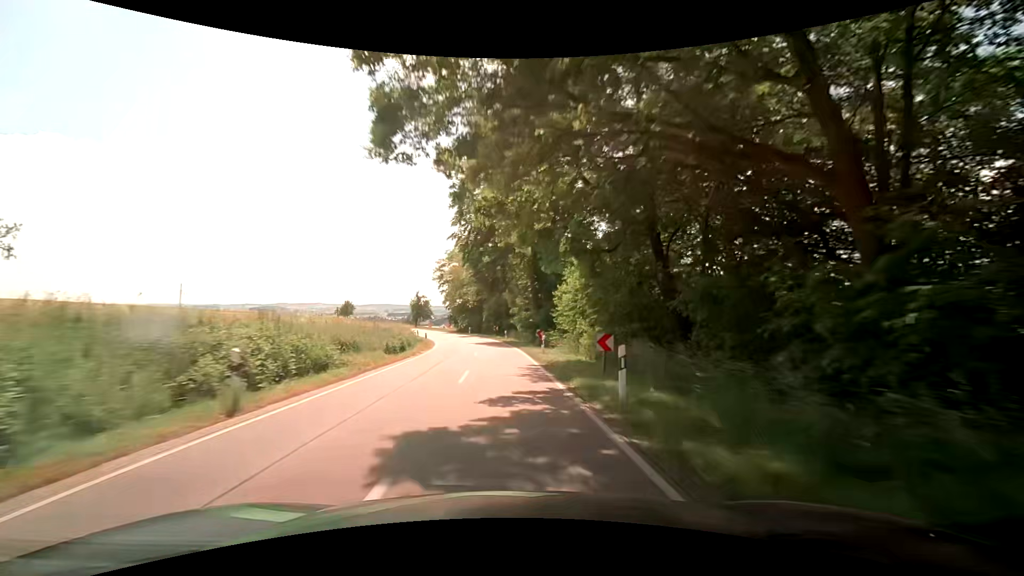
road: secondary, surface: asphalt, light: Day
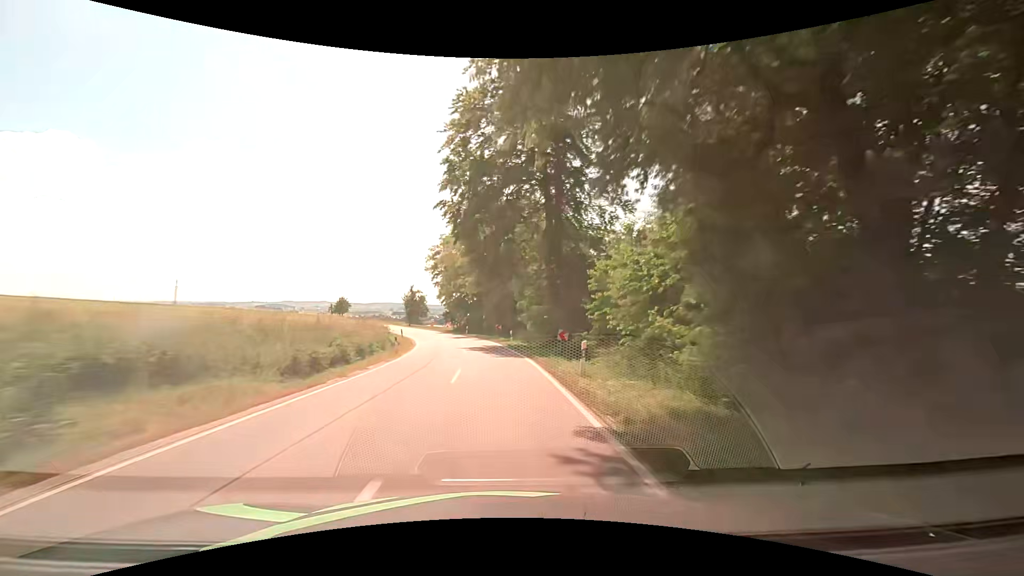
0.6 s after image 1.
(-0.1, +12.0) m; 0°
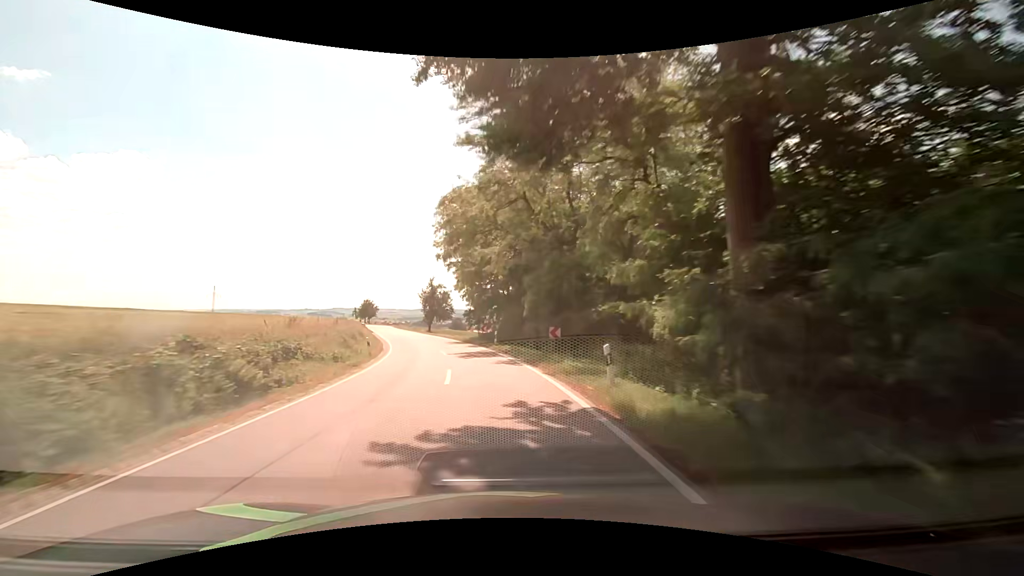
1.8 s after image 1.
(-0.8, +24.1) m; -5°
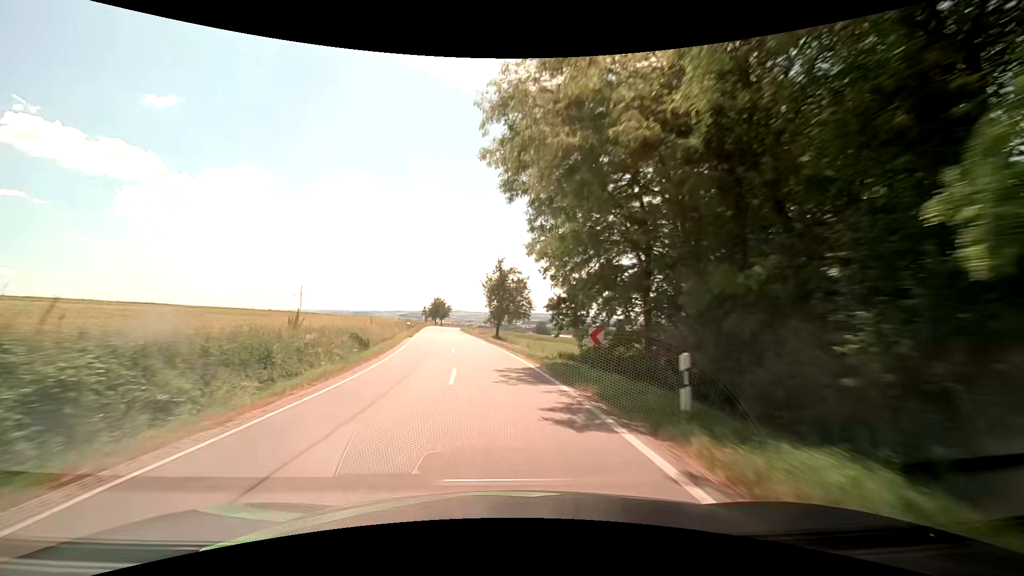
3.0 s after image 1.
(-2.0, +23.9) m; -9°
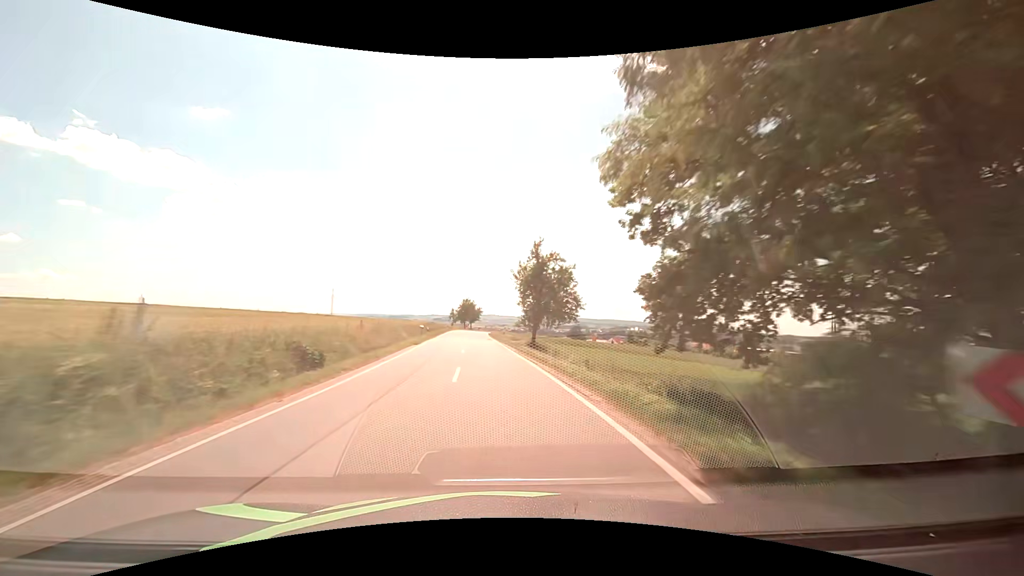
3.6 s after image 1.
(-0.5, +11.9) m; -4°
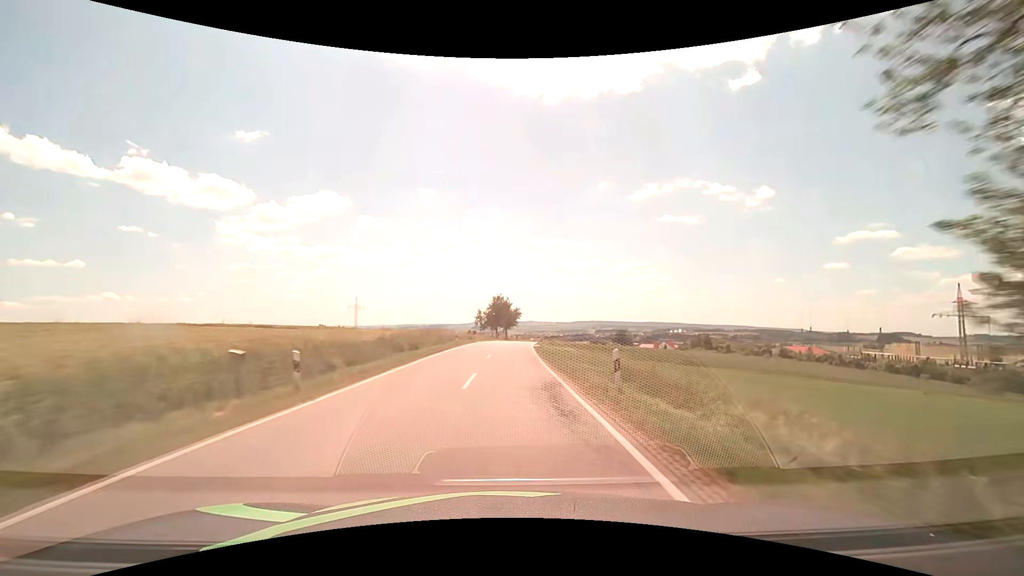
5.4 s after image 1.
(-1.8, +35.9) m; -5°
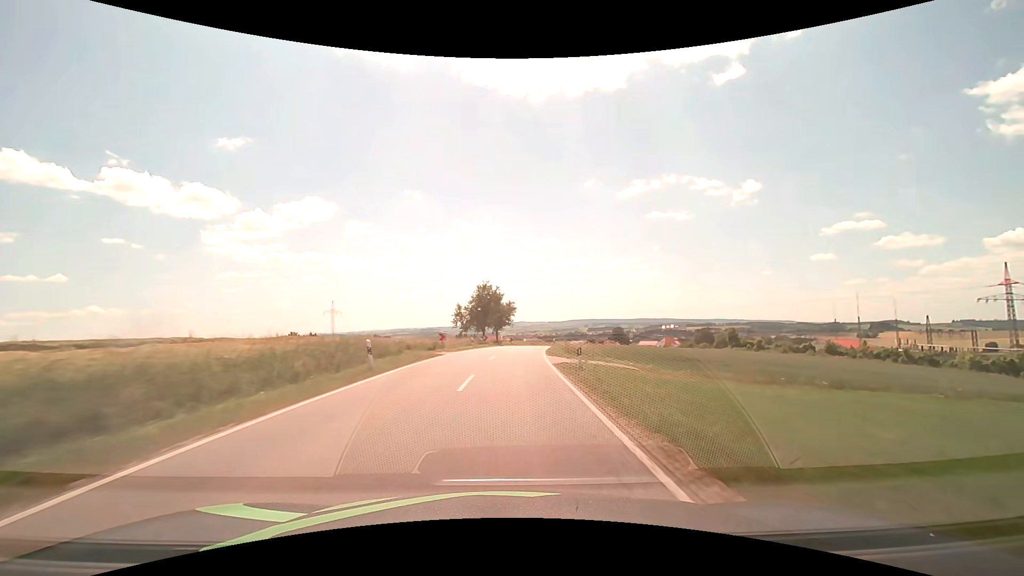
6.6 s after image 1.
(+0.1, +24.1) m; +1°
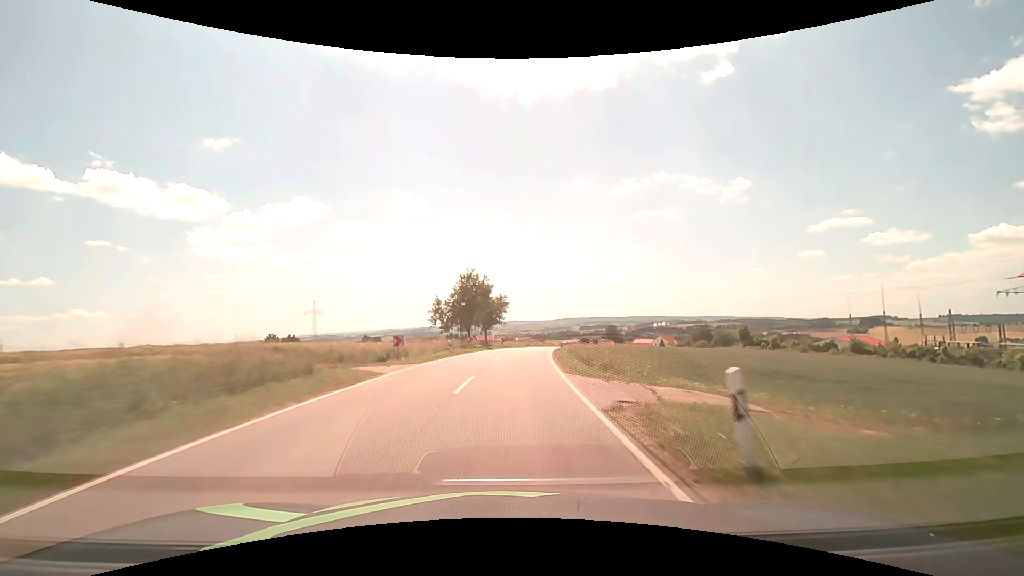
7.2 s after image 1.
(+0.1, +12.1) m; +1°
(0, +10) (0, +20) (+1, +30) (+2, +40) (+3, +50) (+5, +60) (+7, +69) (+10, +79) (+14, +88) (+18, +98) m
